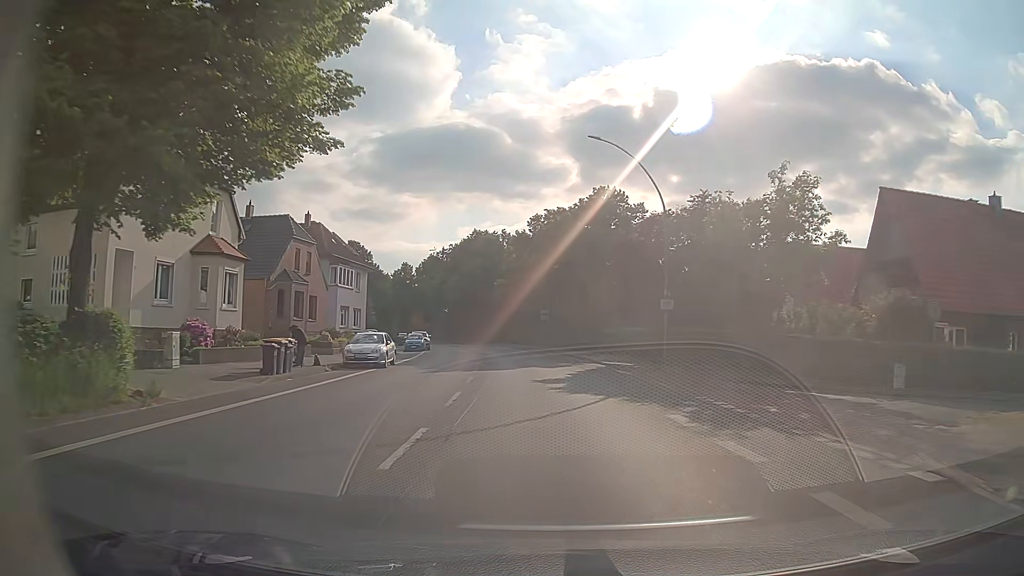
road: primary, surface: asphalt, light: Day
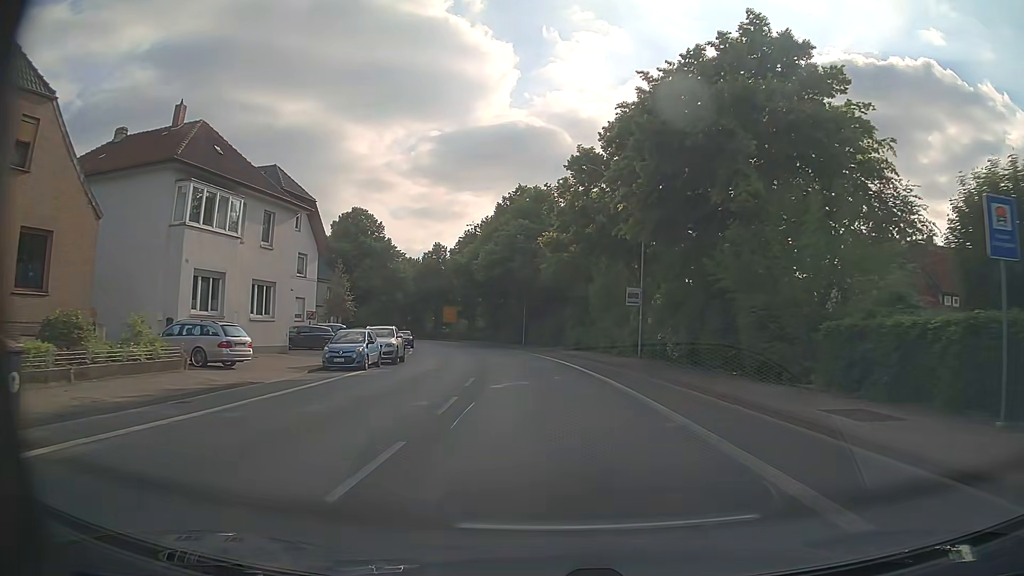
(-1.1, +31.8) m; -5°
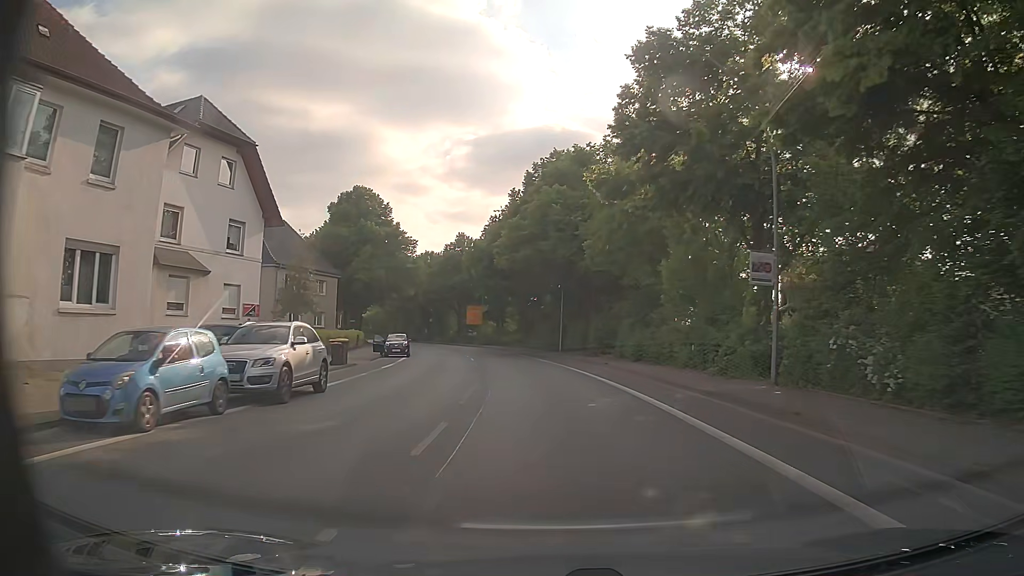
(-0.4, +15.9) m; -3°
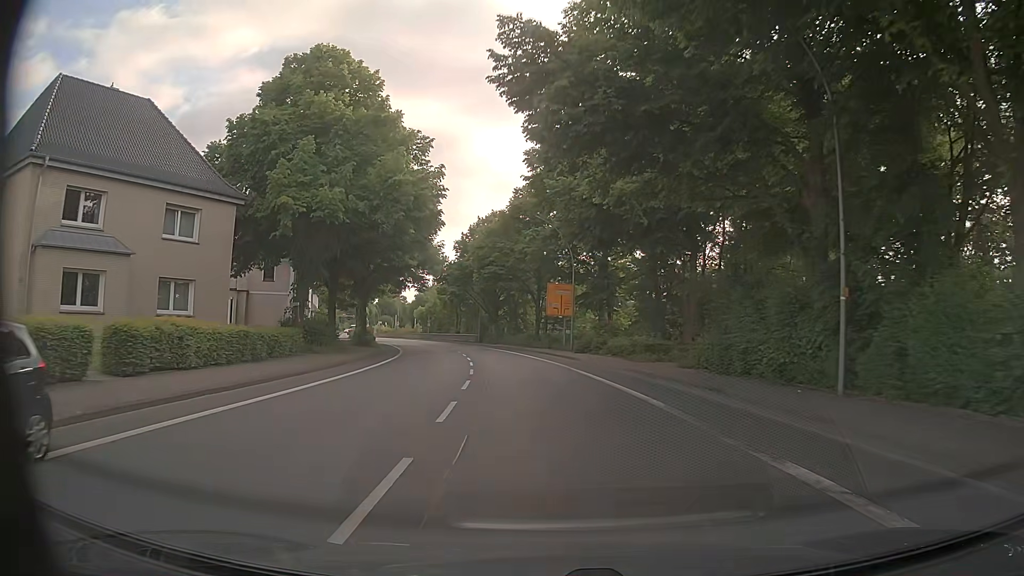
(-2.8, +39.7) m; -9°
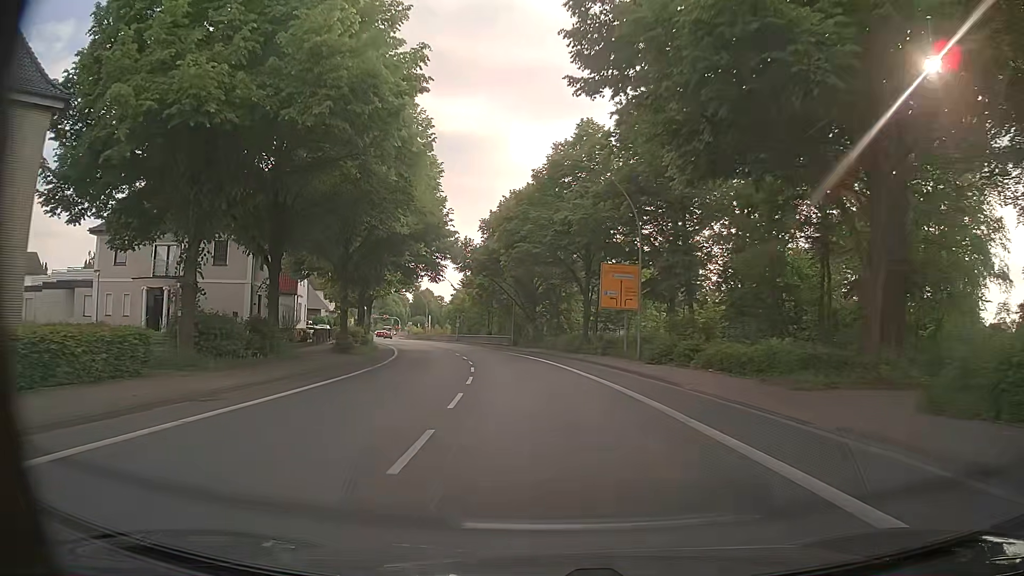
(-0.4, +15.9) m; -4°
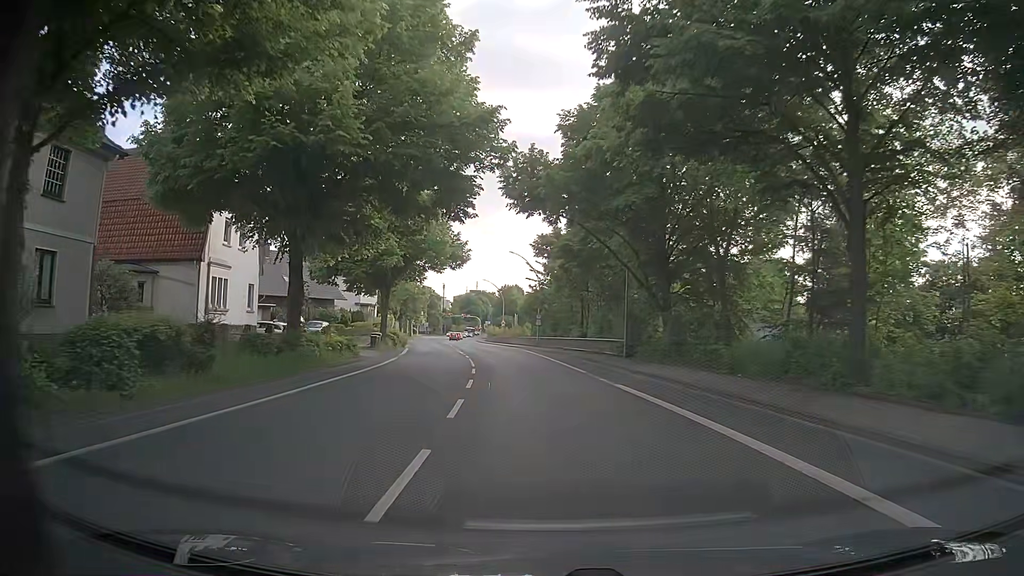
(-1.8, +31.8) m; -8°
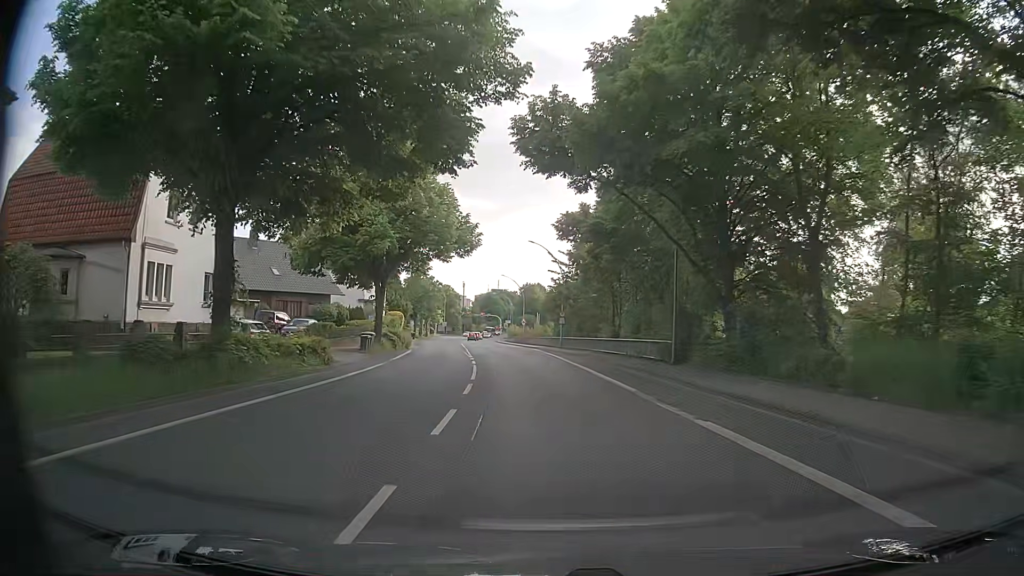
(0.0, +8.0) m; -1°
(0, +10) (-1, +20) (-2, +30) (-3, +40) (-4, +50) (-6, +60) (-7, +70) (-9, +79) (-10, +89) (-12, +99) m
